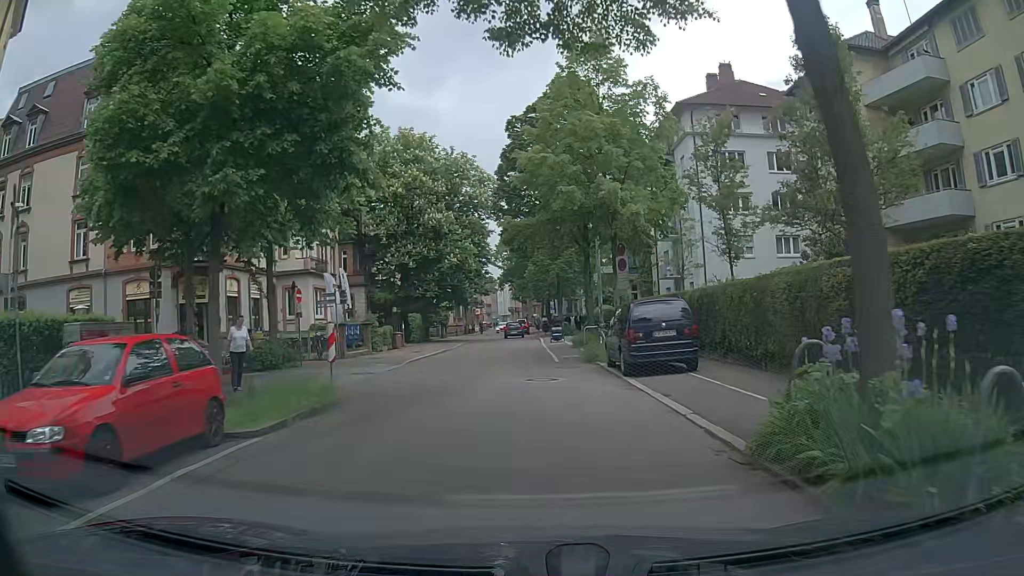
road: unclassified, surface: asphalt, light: Day
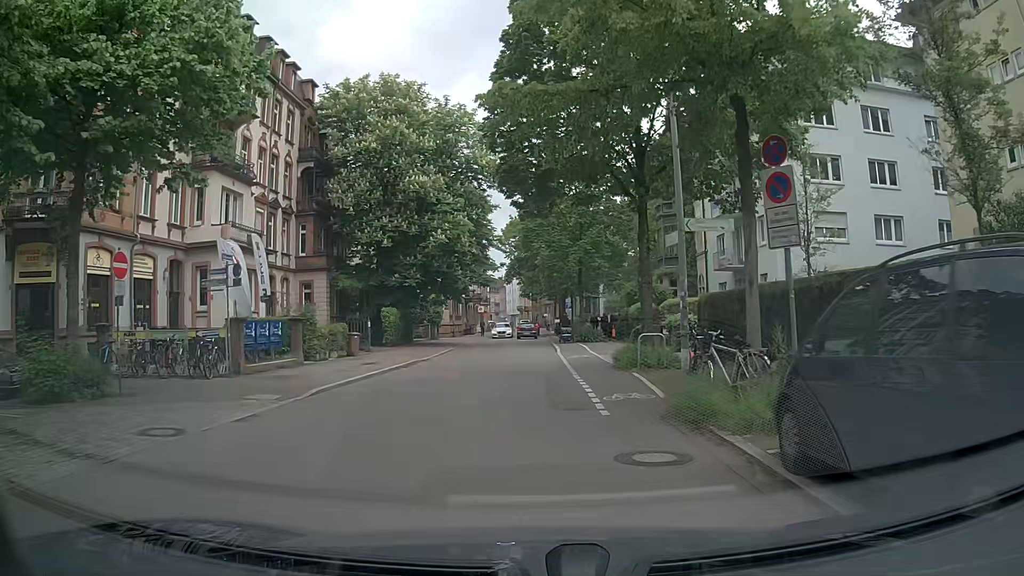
(-0.2, +12.7) m; -2°
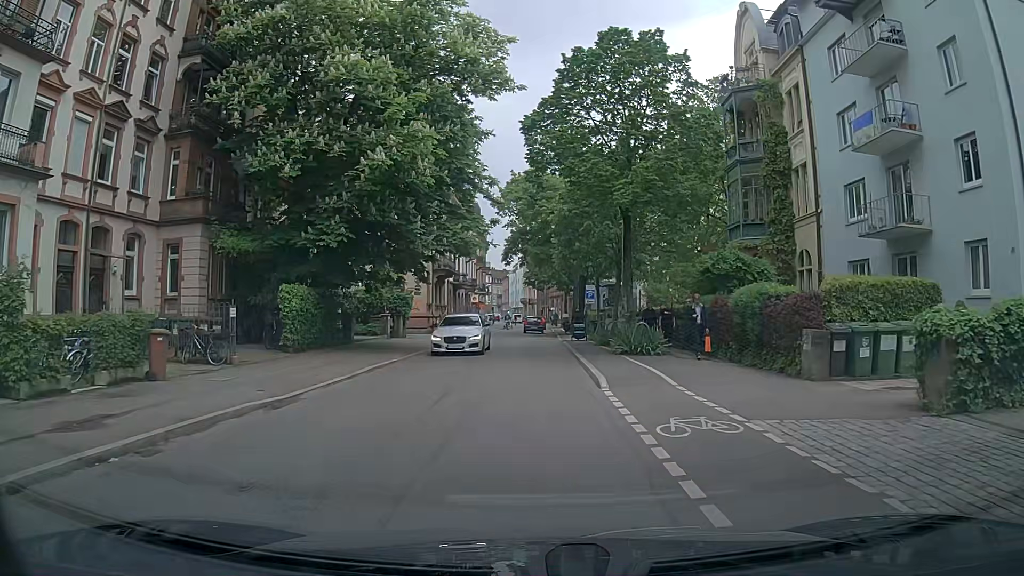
(+0.1, +17.1) m; 0°
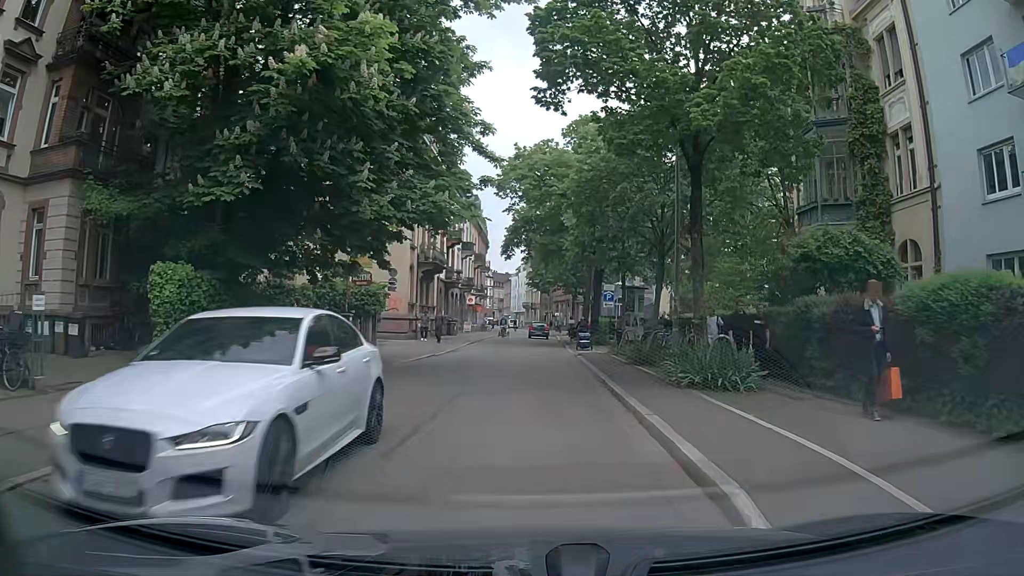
(0.0, +8.6) m; 0°
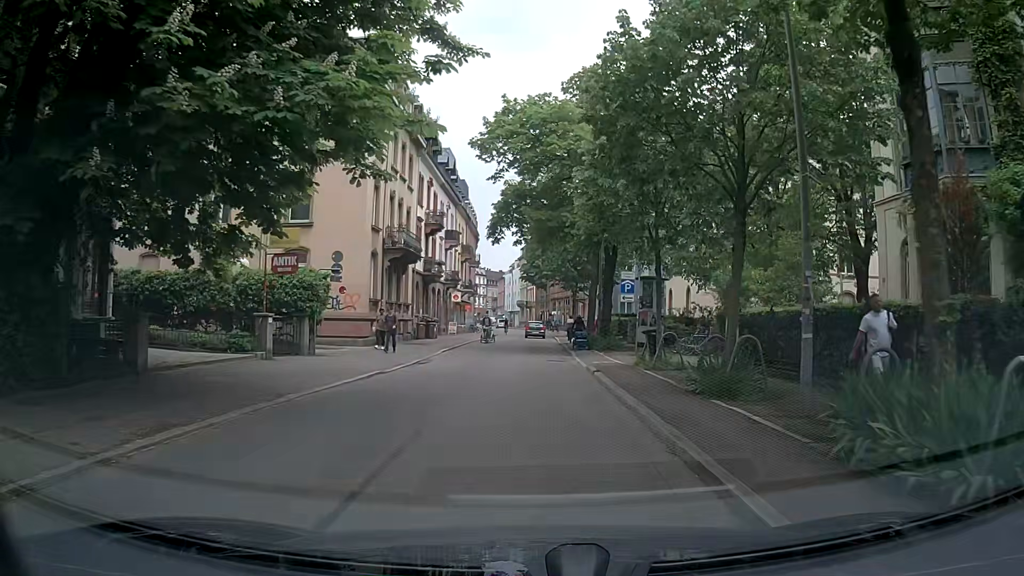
(0.0, +8.6) m; 0°
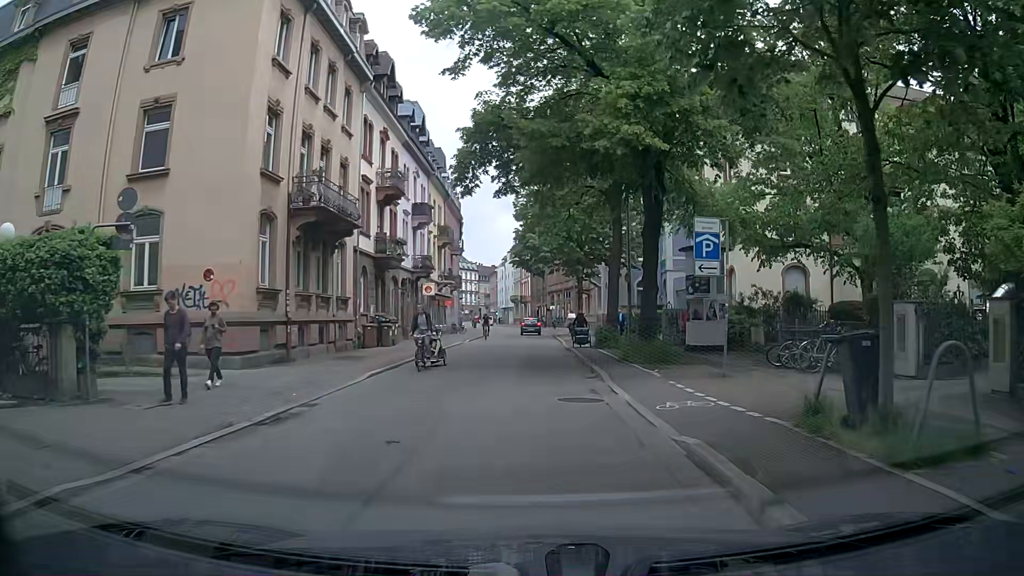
(0.0, +13.0) m; 0°
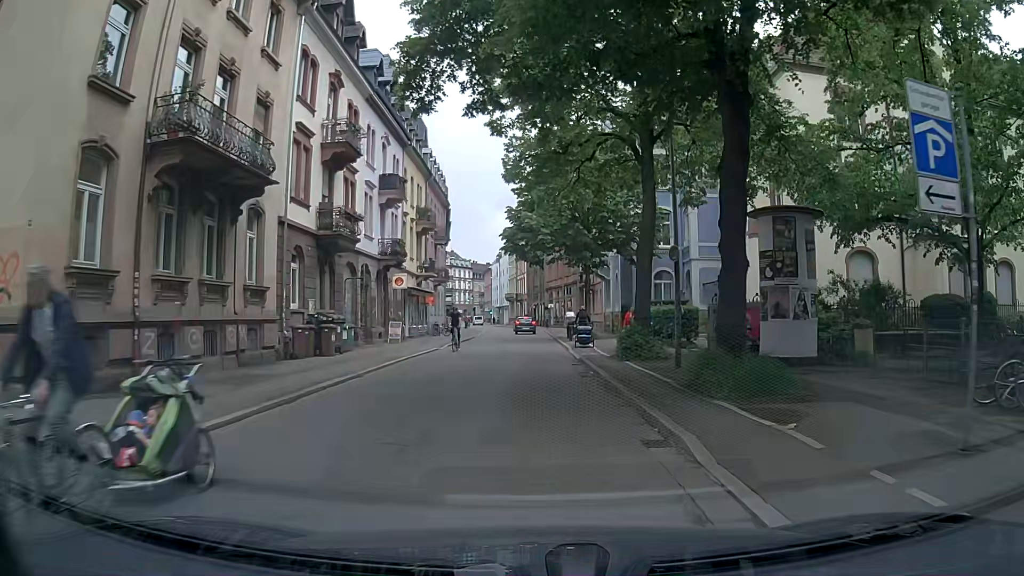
(0.0, +8.8) m; -1°
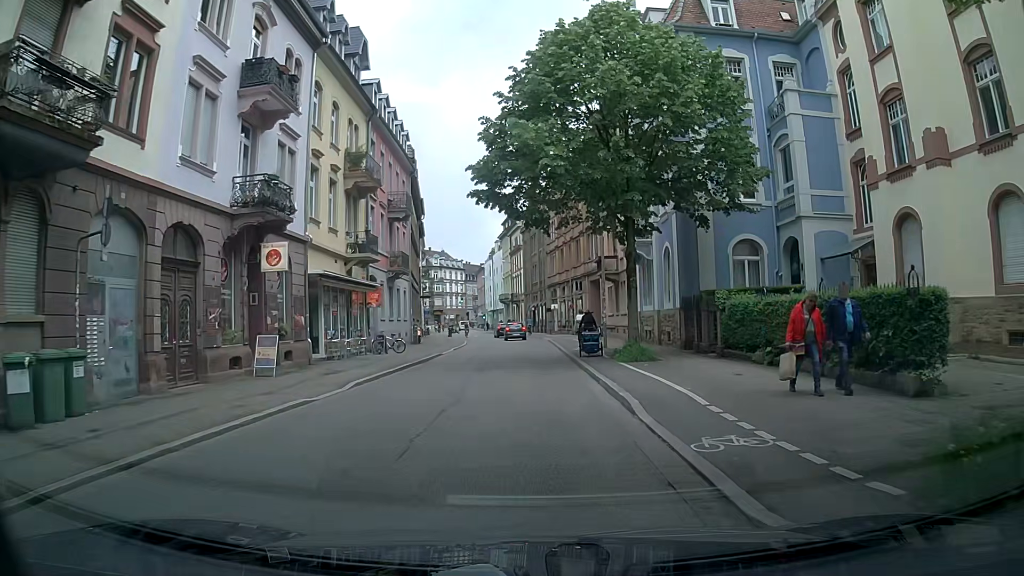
(+0.2, +17.6) m; 0°
(0, +10) (0, +20) (+1, +30) (+1, +40) (0, +50) (-1, +60) (-2, +70) (-4, +80) (-5, +90) (-6, +100) m
